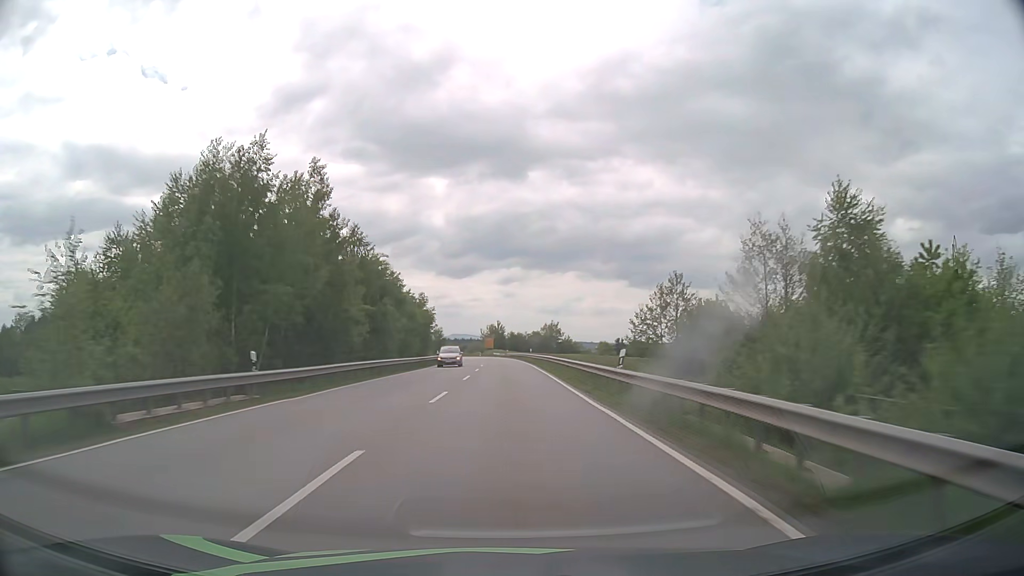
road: primary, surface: asphalt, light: Day
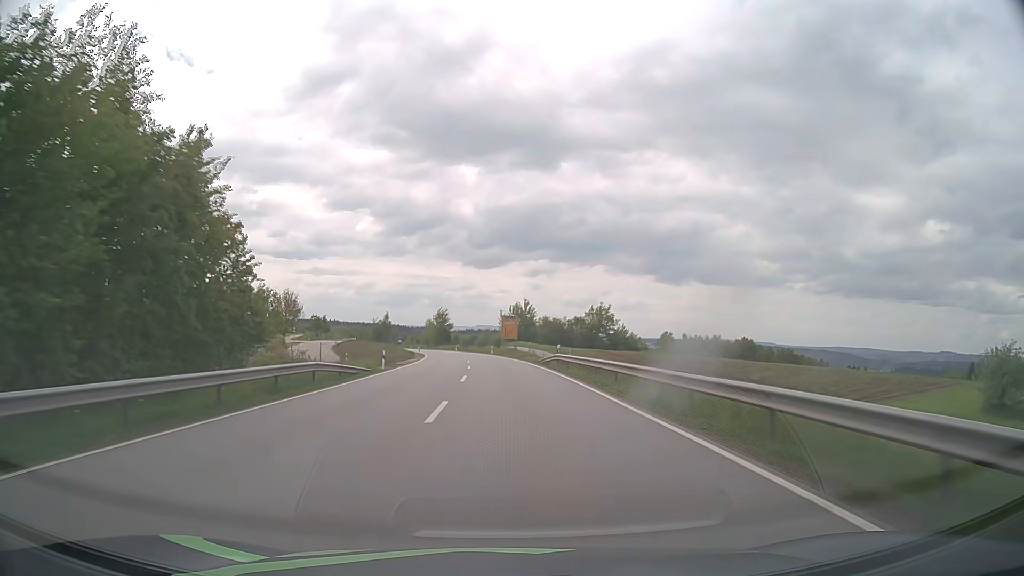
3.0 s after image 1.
(-0.9, +77.3) m; -2°
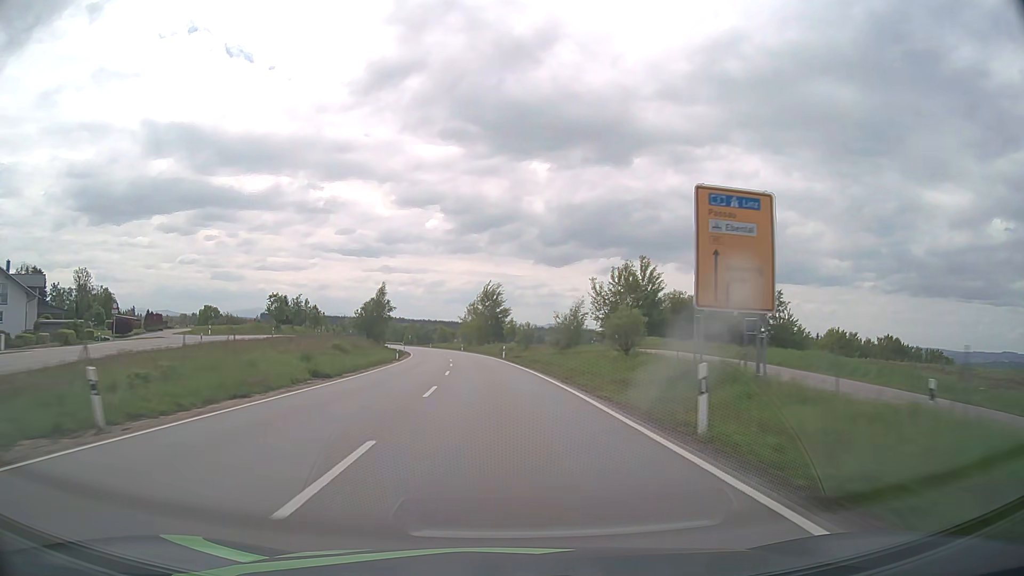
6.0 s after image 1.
(-3.4, +78.7) m; -6°
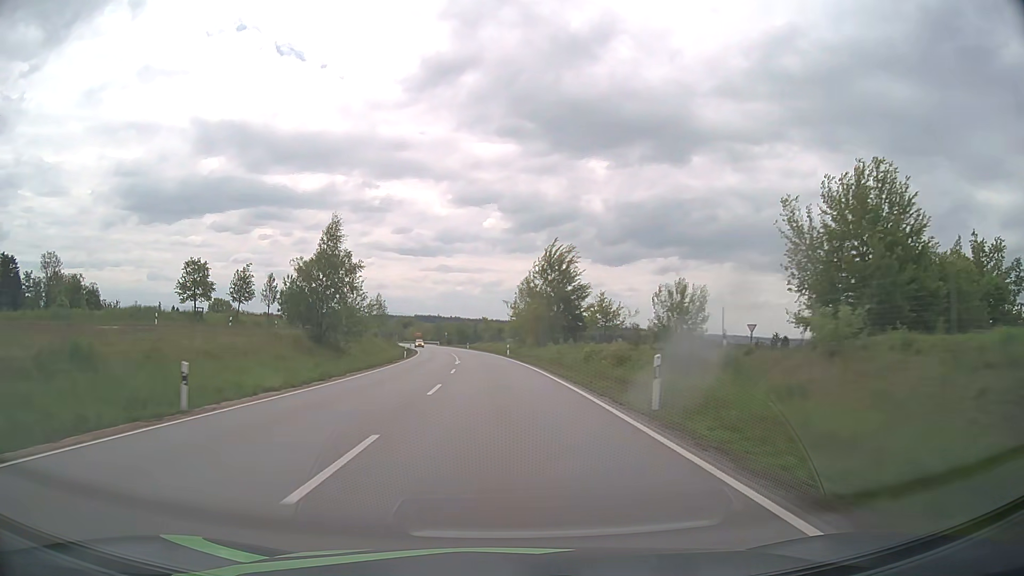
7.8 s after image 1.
(-2.0, +47.8) m; -5°
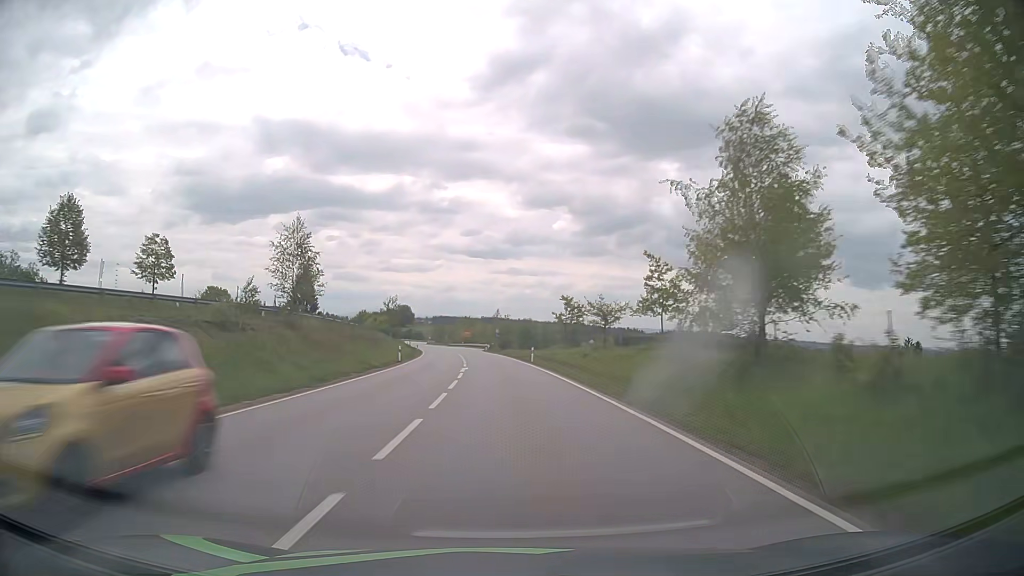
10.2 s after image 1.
(-3.3, +64.0) m; -6°
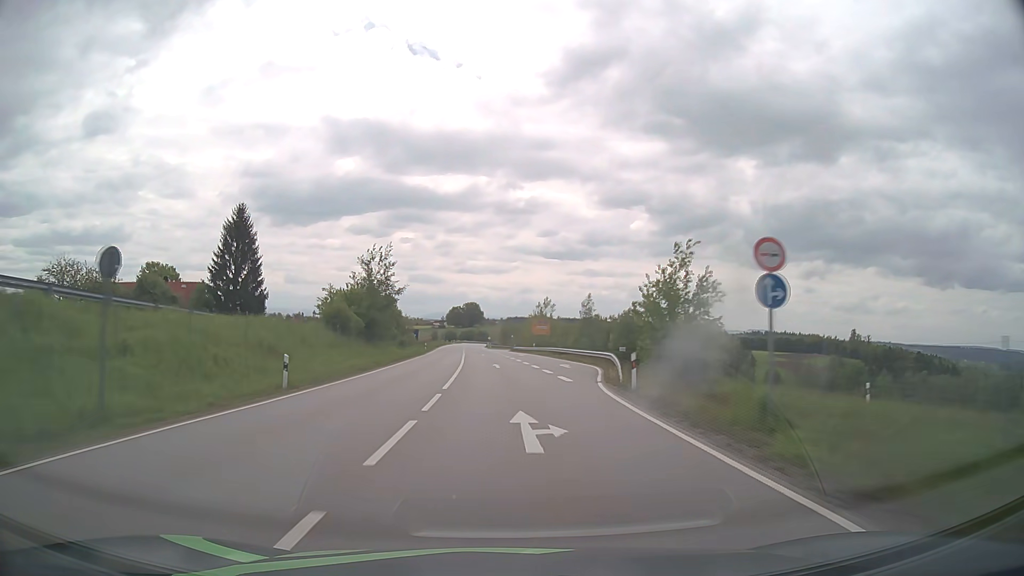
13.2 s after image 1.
(-4.1, +78.9) m; -6°
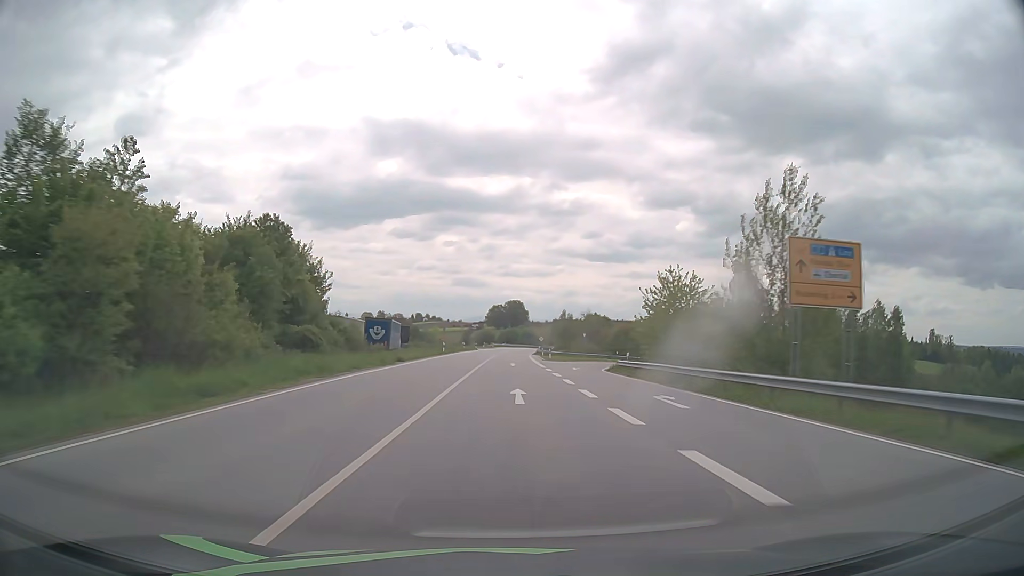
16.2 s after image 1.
(-3.5, +77.5) m; -4°
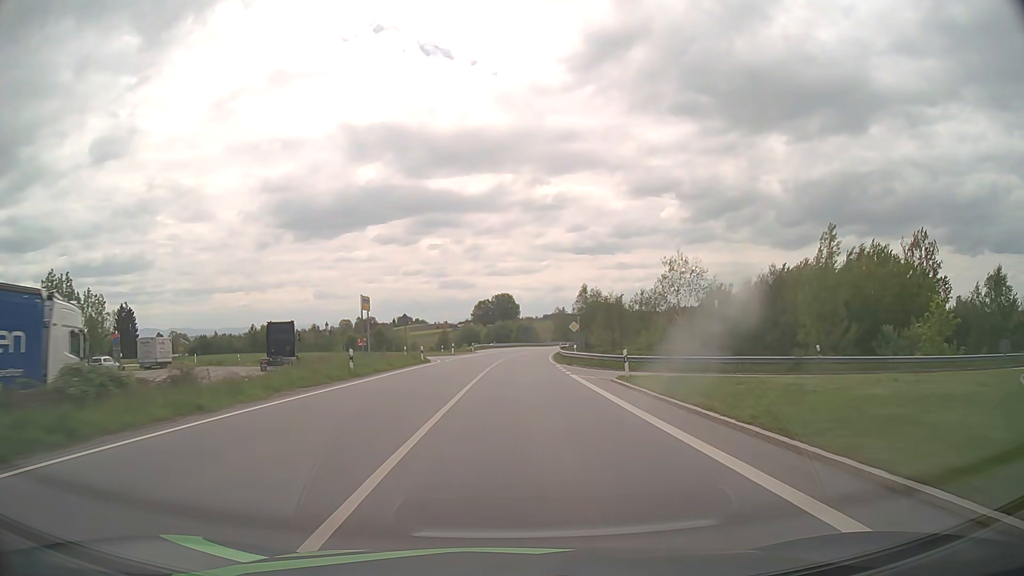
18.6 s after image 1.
(+0.1, +62.4) m; +1°
(0, +10) (0, +20) (0, +30) (+1, +40) (+1, +50) (+2, +60) (+2, +70) (+3, +80) (+4, +90) (+5, +100) m
